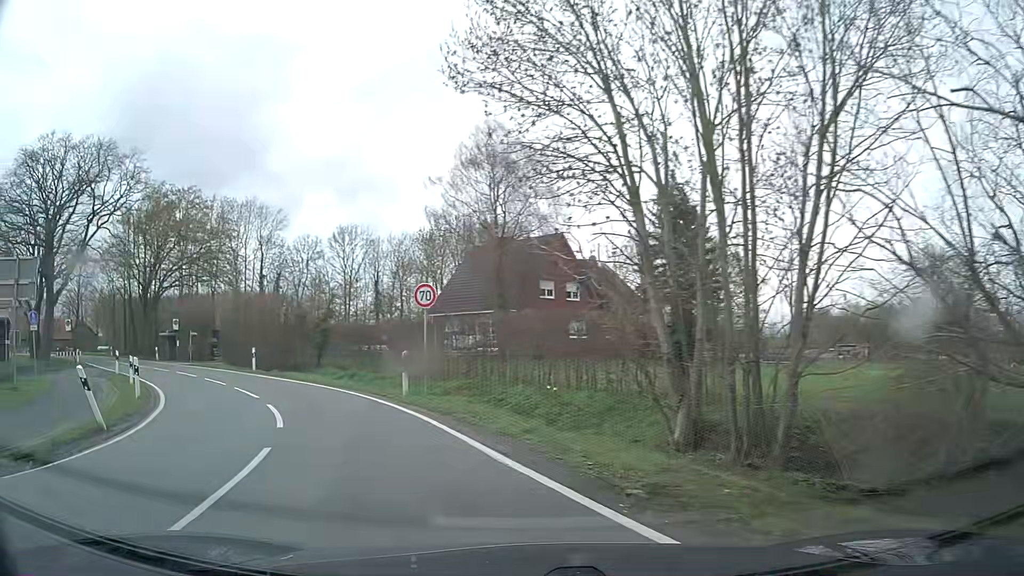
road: tertiary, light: Day
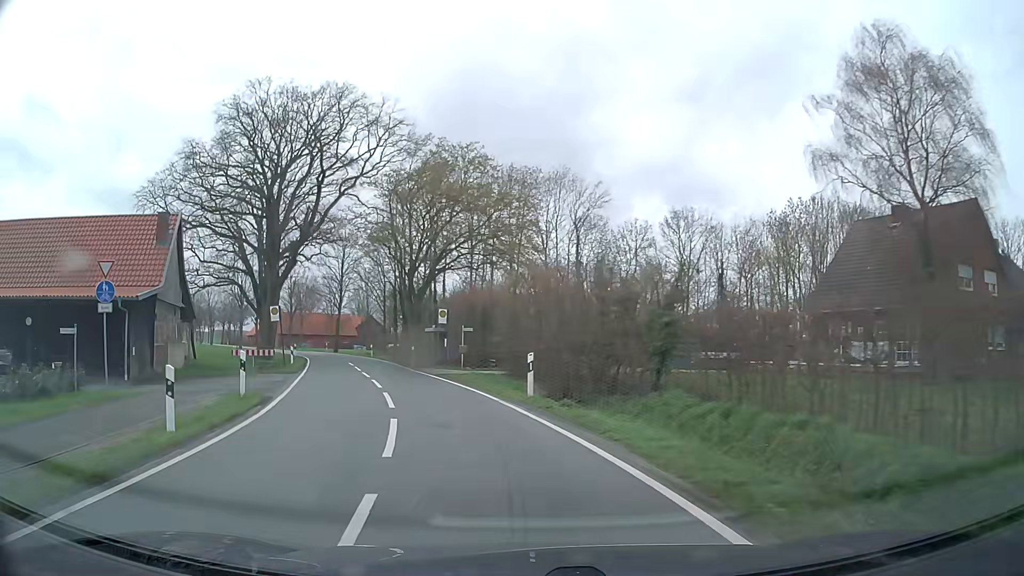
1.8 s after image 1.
(-4.3, +15.5) m; -28°
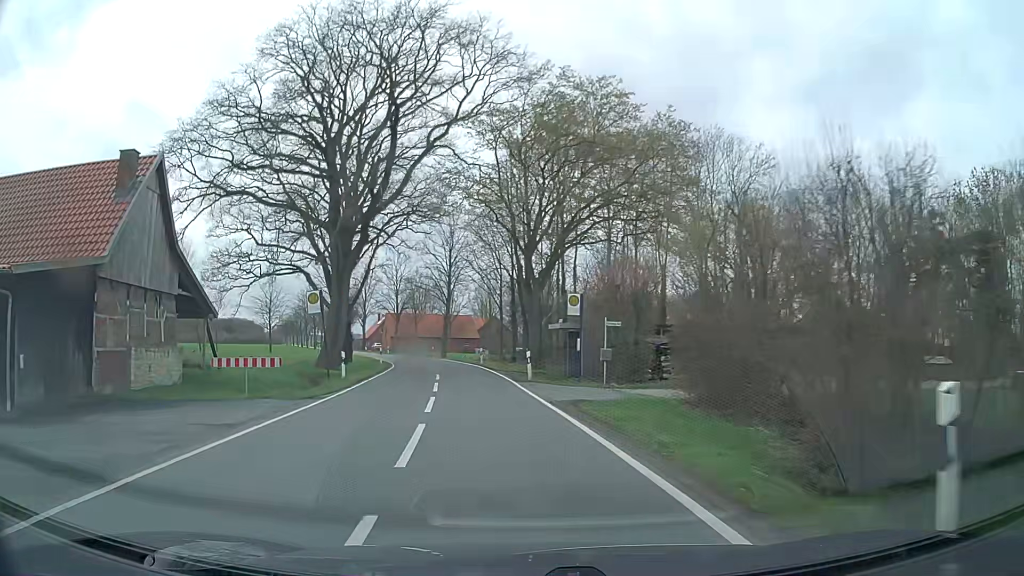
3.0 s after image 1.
(-1.4, +13.4) m; -11°
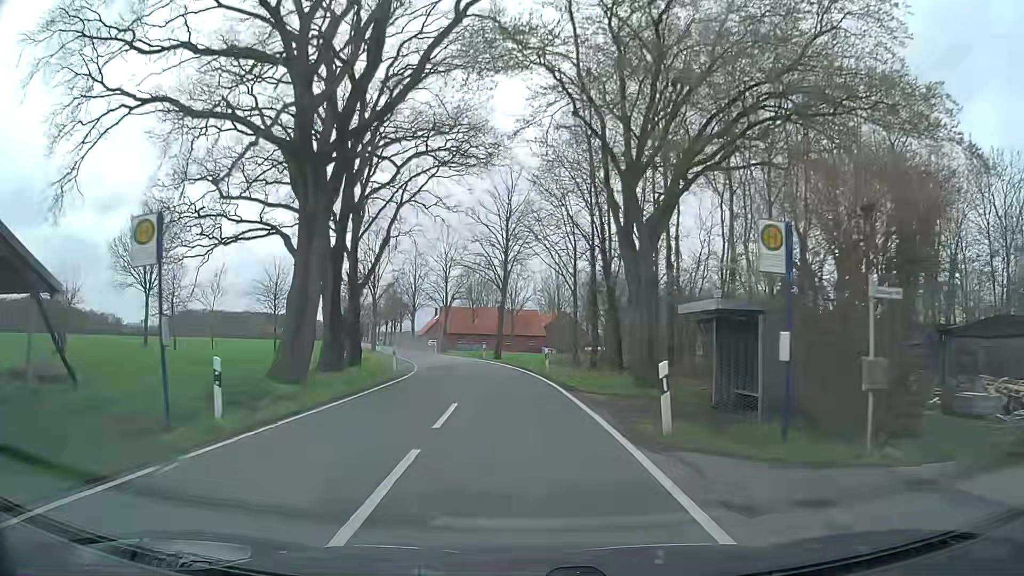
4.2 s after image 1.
(-1.0, +15.4) m; -6°
